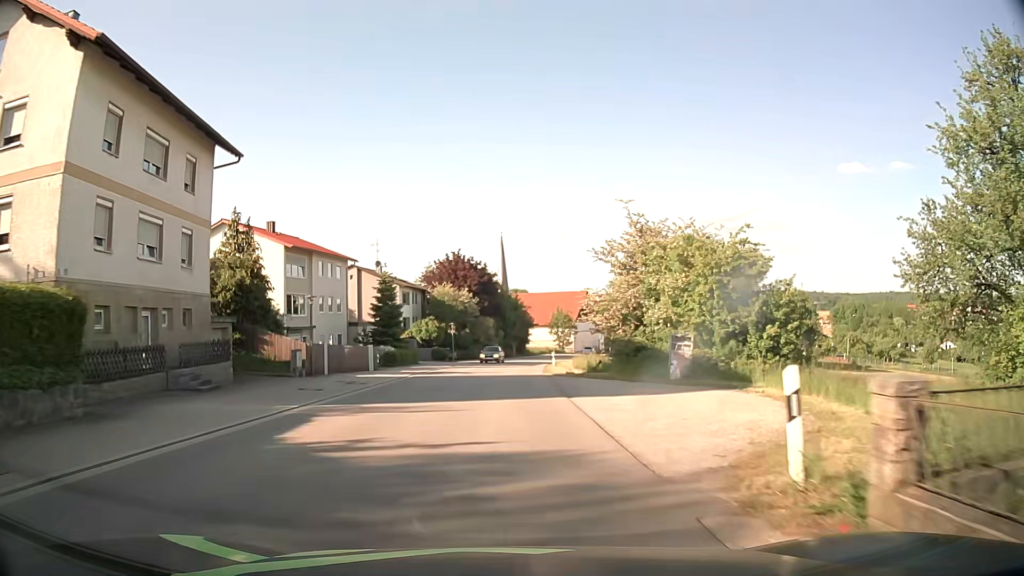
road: tertiary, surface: asphalt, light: Day
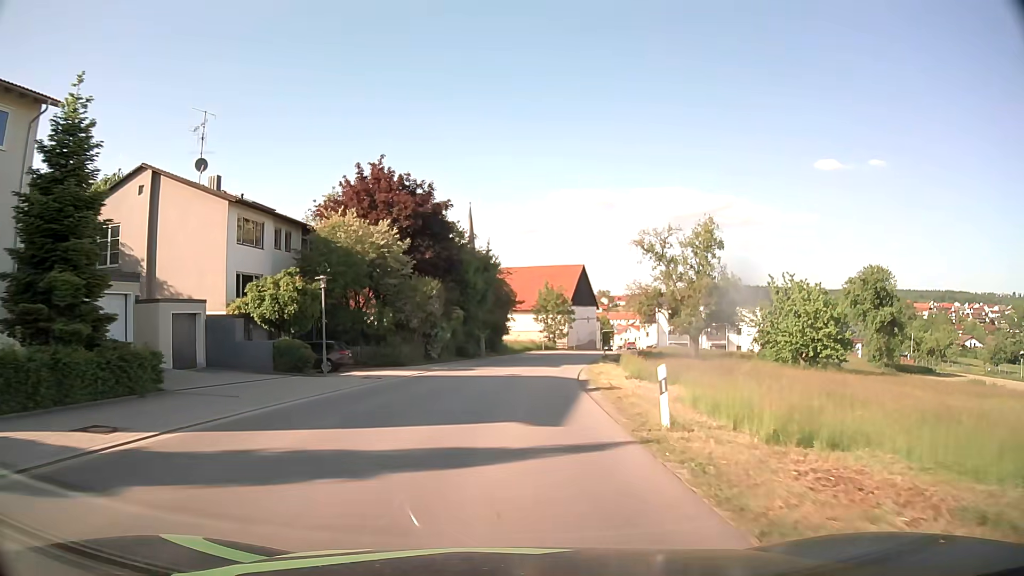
(+0.4, +40.4) m; +2°
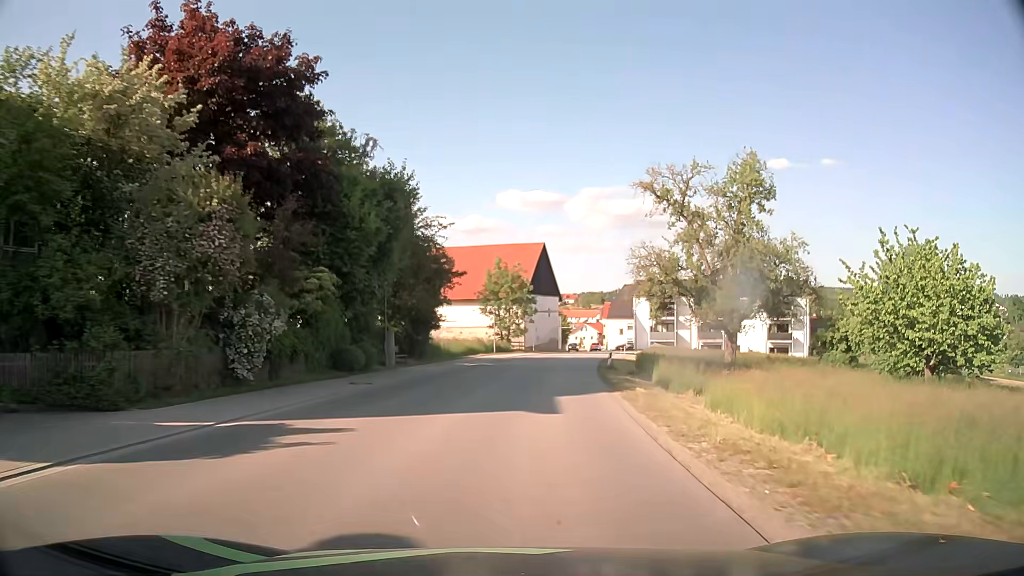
(+0.7, +24.0) m; +4°
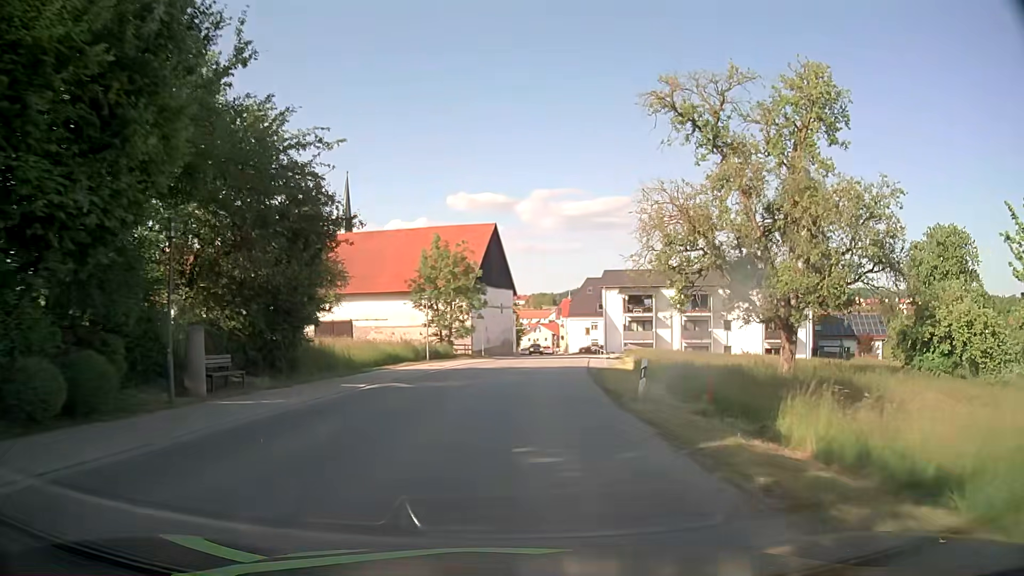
(+0.6, +15.9) m; +5°
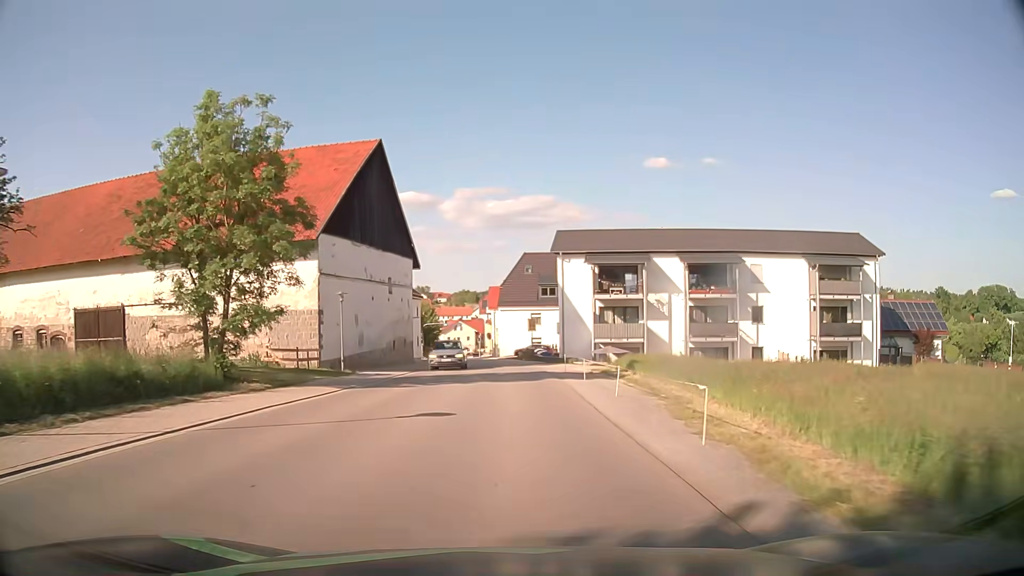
(+1.6, +30.5) m; +6°
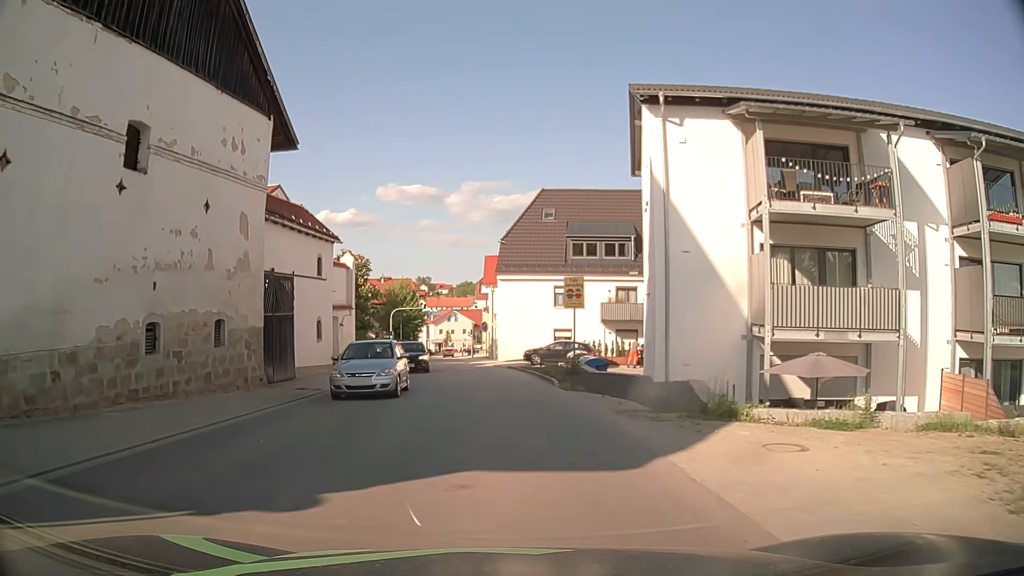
(0.0, +31.4) m; 0°
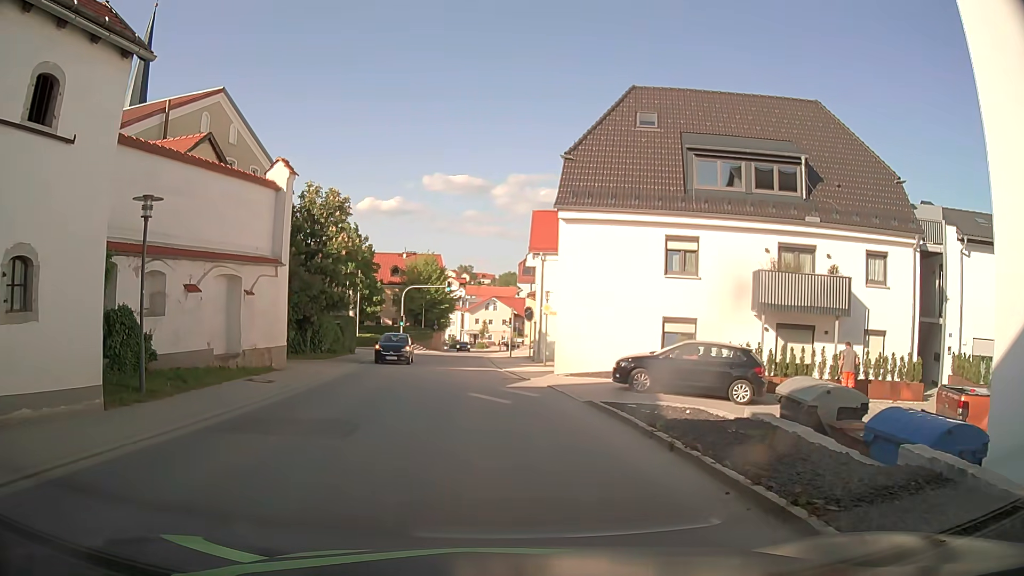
(-0.6, +19.4) m; -3°
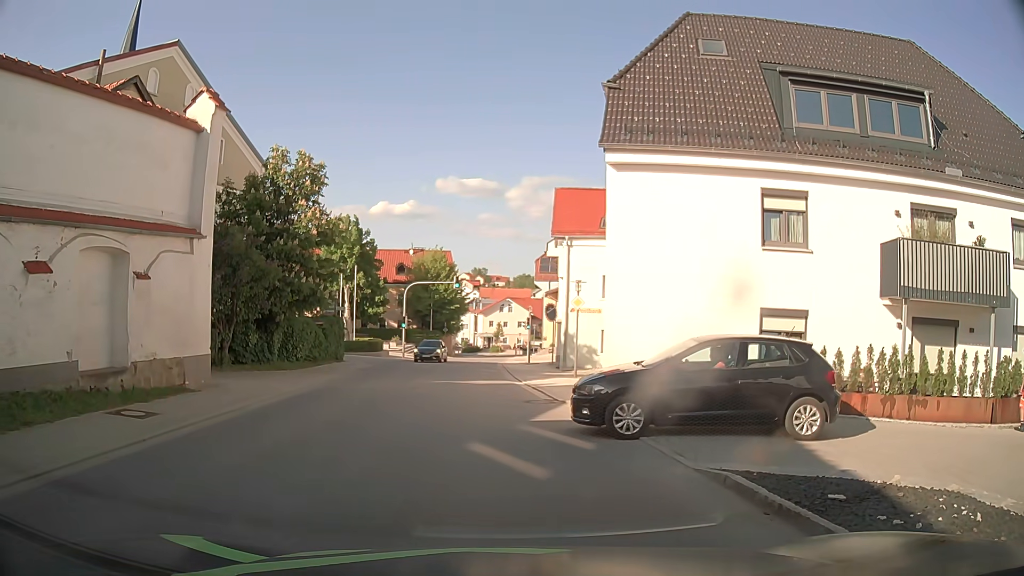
(0.0, +6.9) m; -2°
